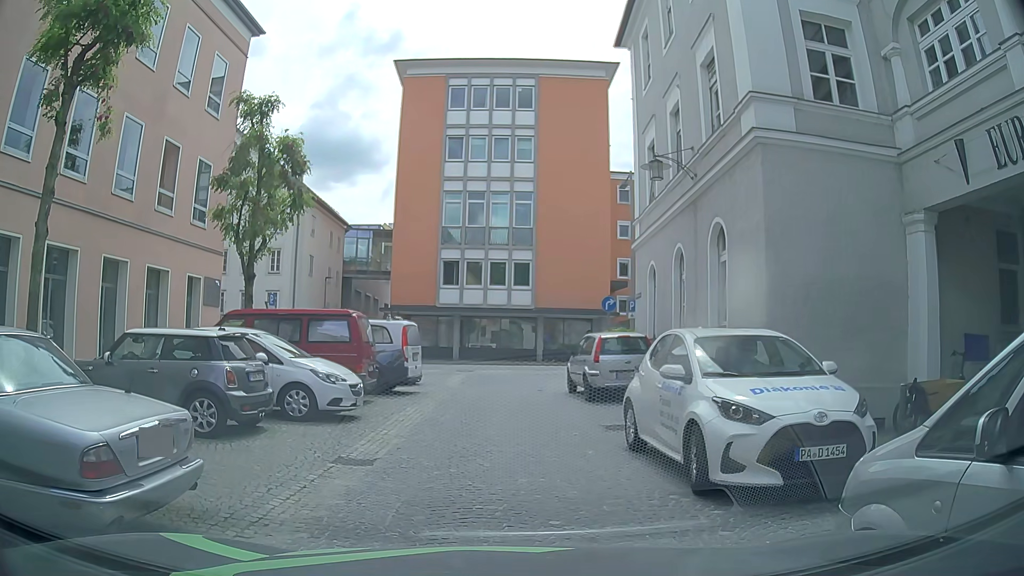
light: Day
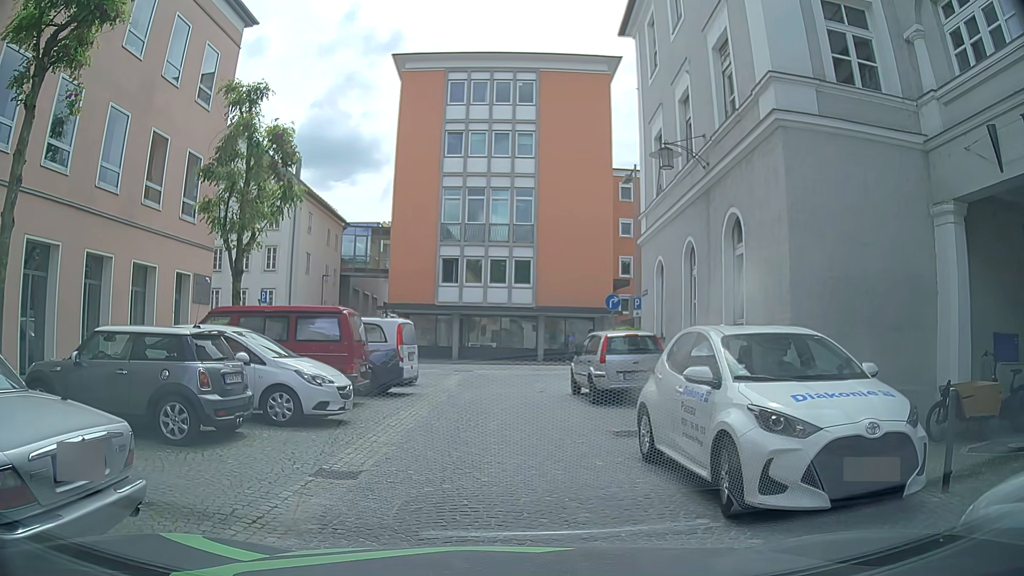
(0.0, +0.8) m; 0°
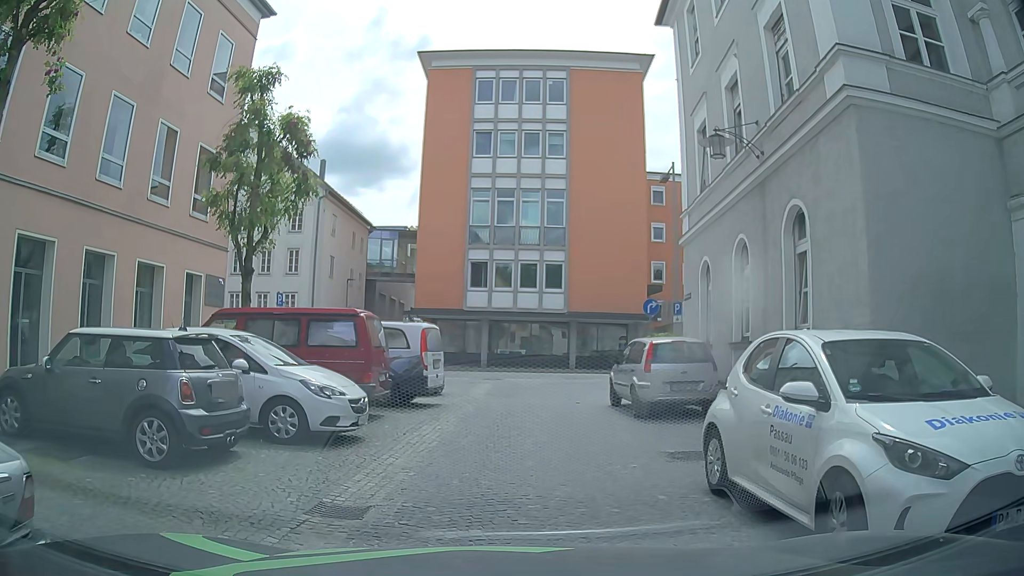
(0.0, +1.4) m; -2°
